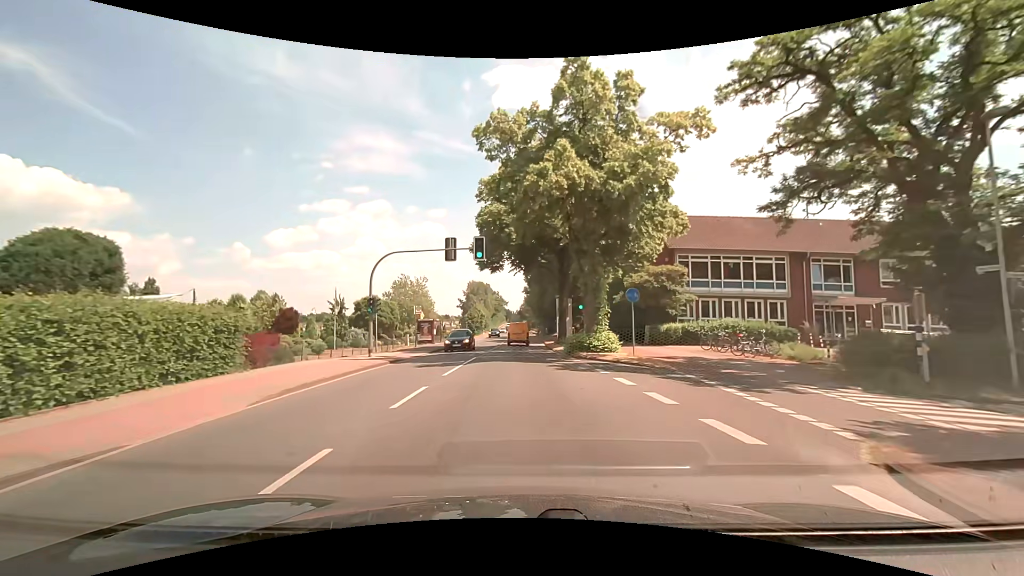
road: secondary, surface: asphalt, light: Day
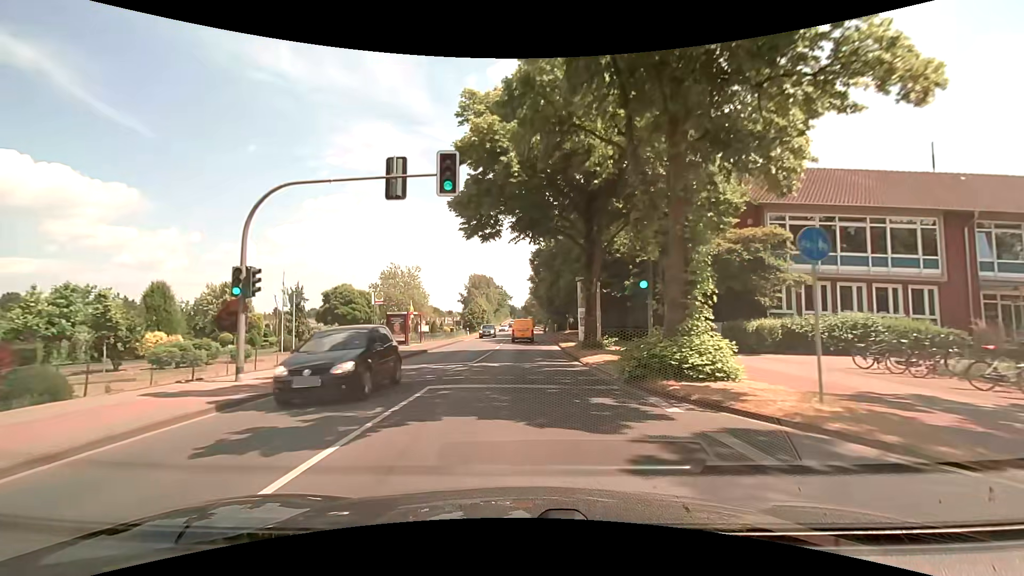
(0.0, +13.1) m; -1°
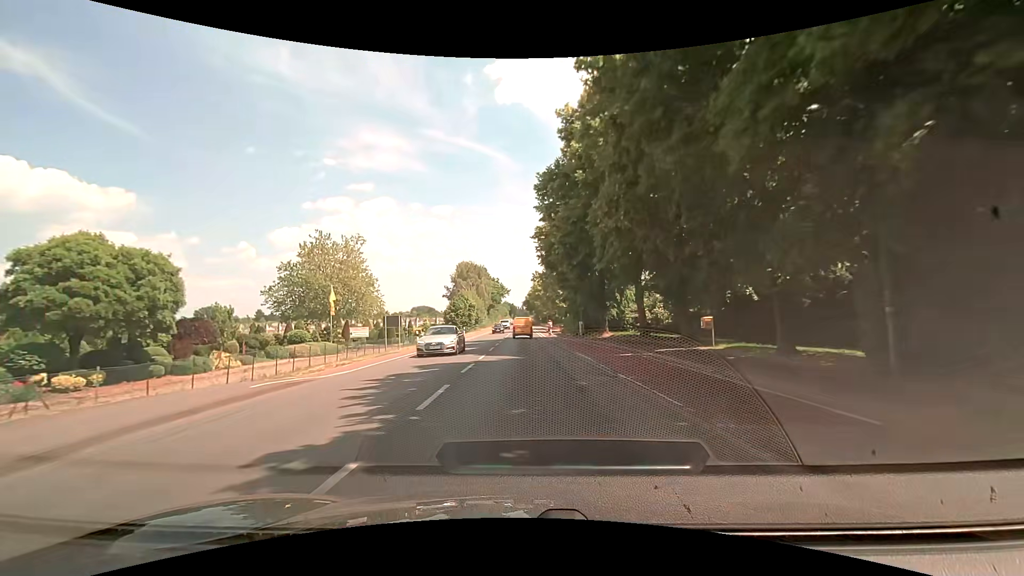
(+0.1, +35.4) m; 0°
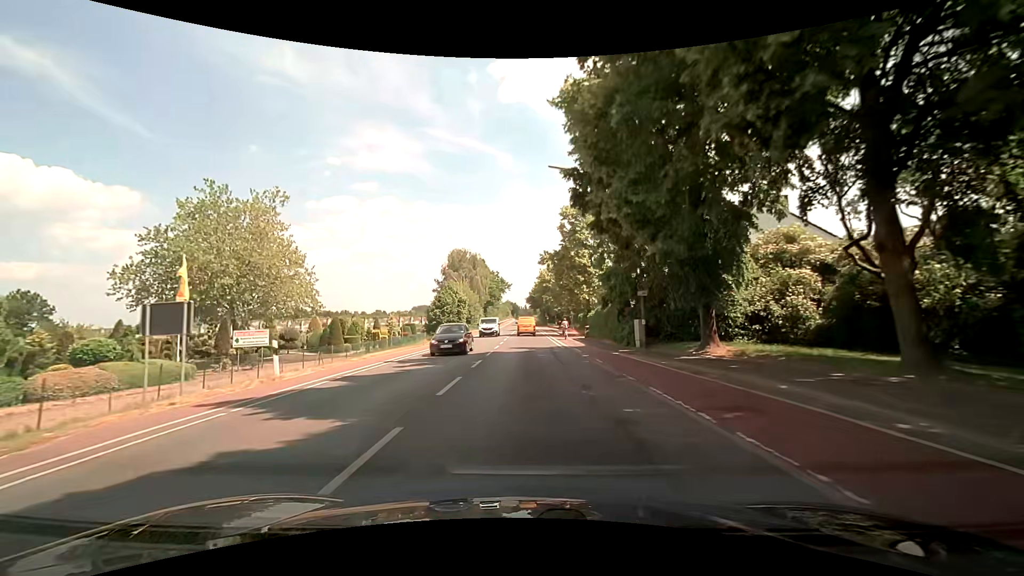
(-0.1, +22.3) m; -1°
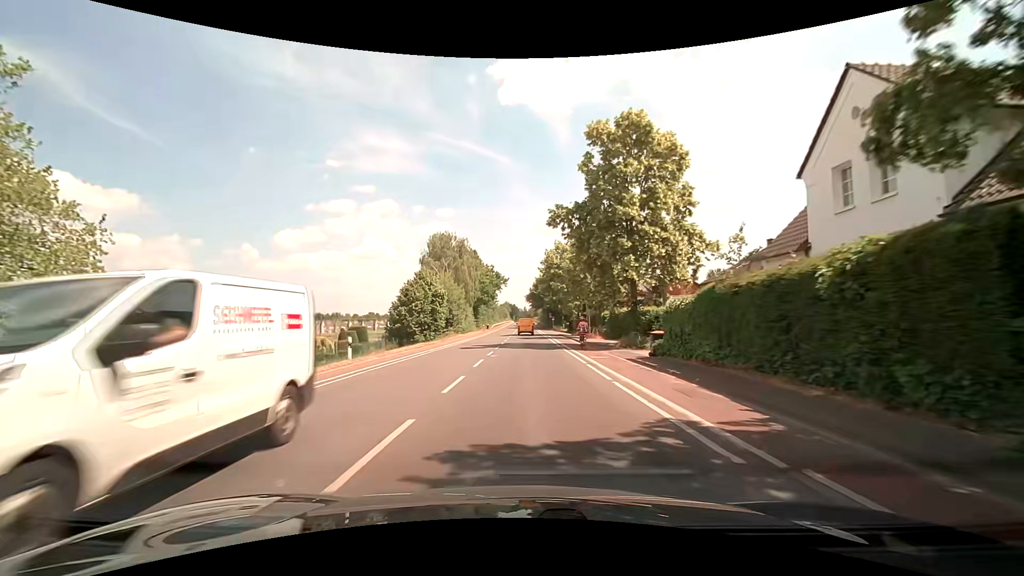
(+0.2, +23.0) m; +1°
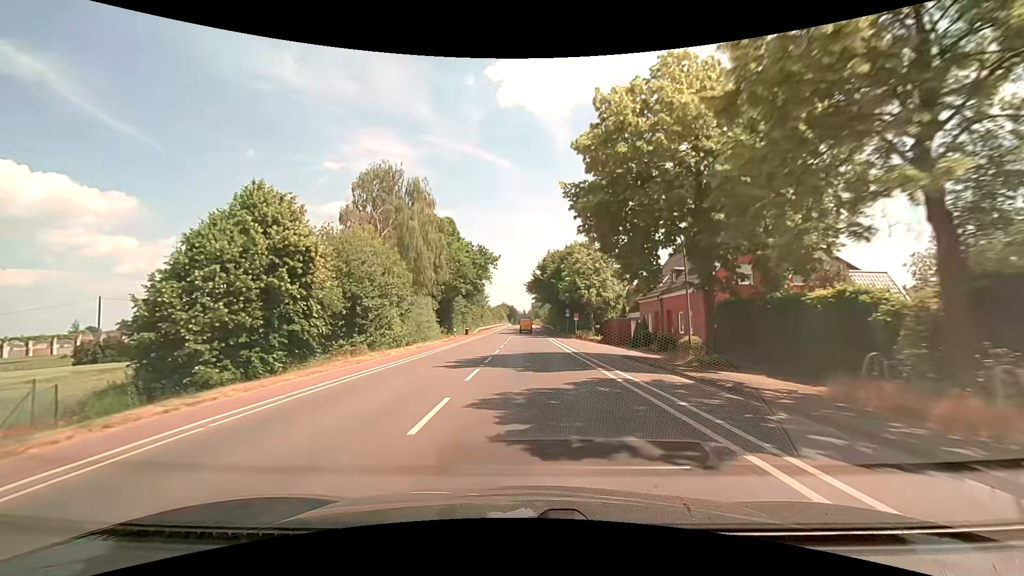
(-0.2, +39.2) m; 0°
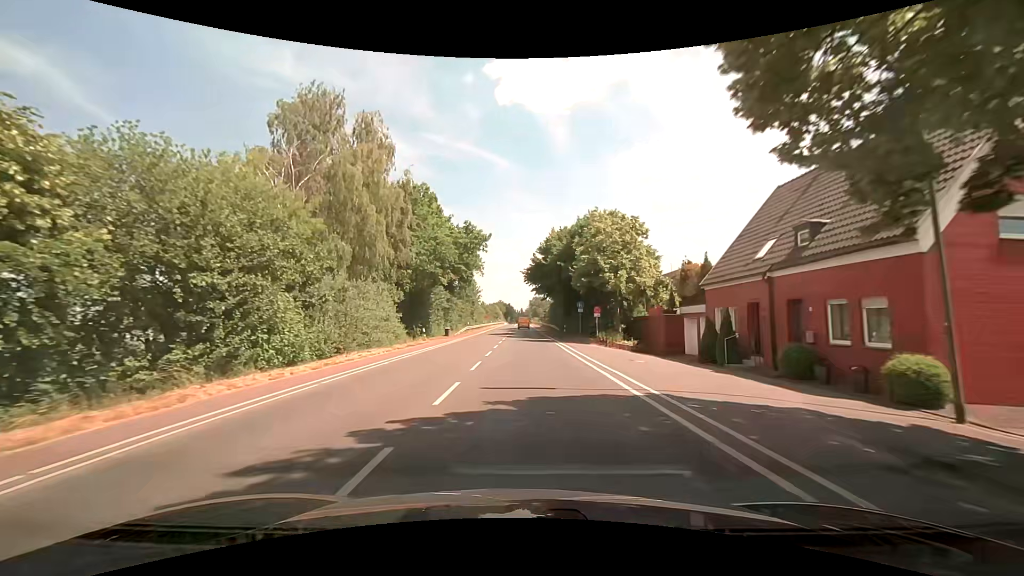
(+0.1, +15.8) m; +1°
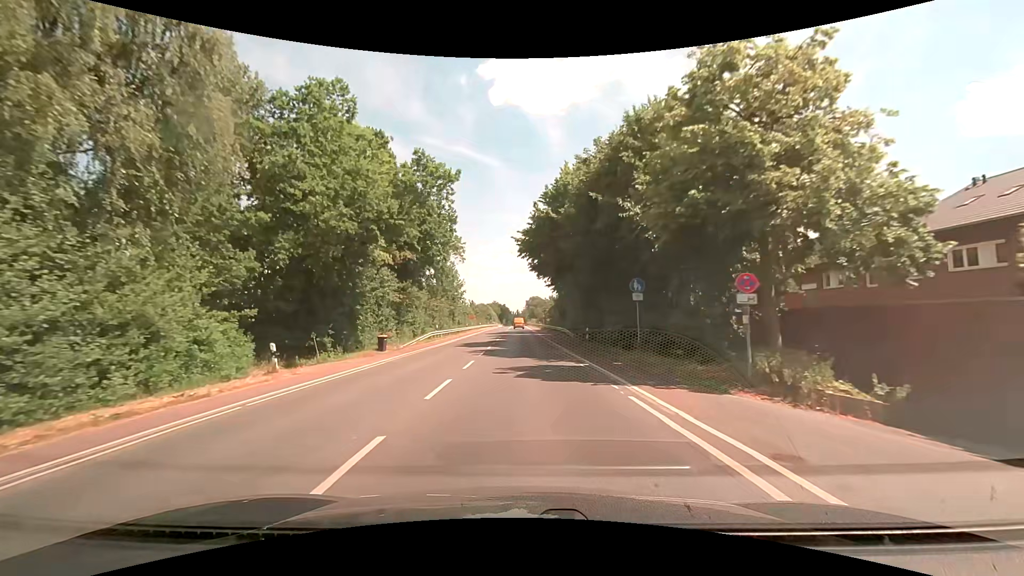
(+0.1, +23.2) m; +1°
(0, +10) (0, +20) (0, +30) (0, +40) (0, +50) (0, +60) (-1, +70) (-1, +80) (-1, +90) (-1, +100) m
